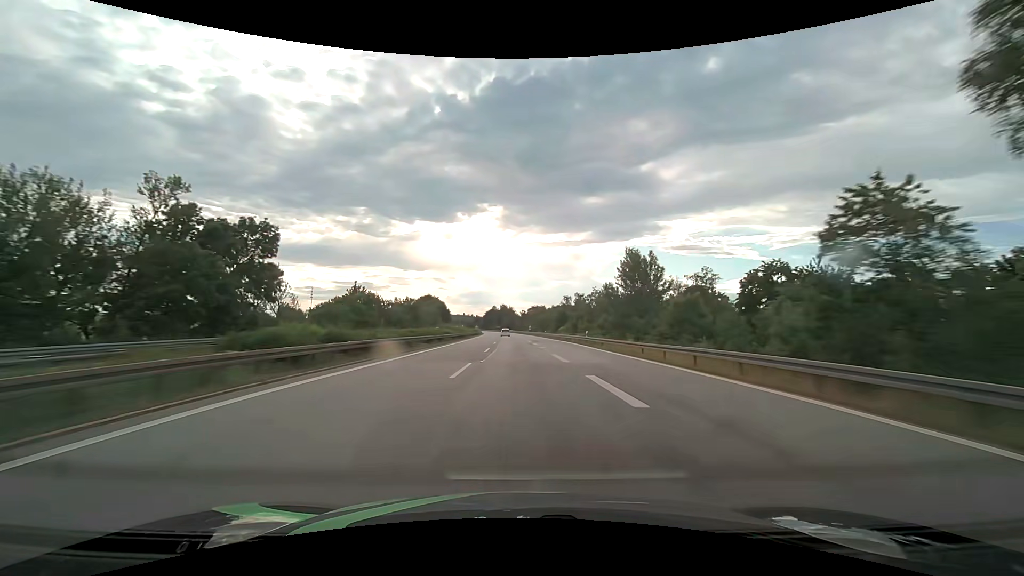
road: motorway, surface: asphalt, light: Day
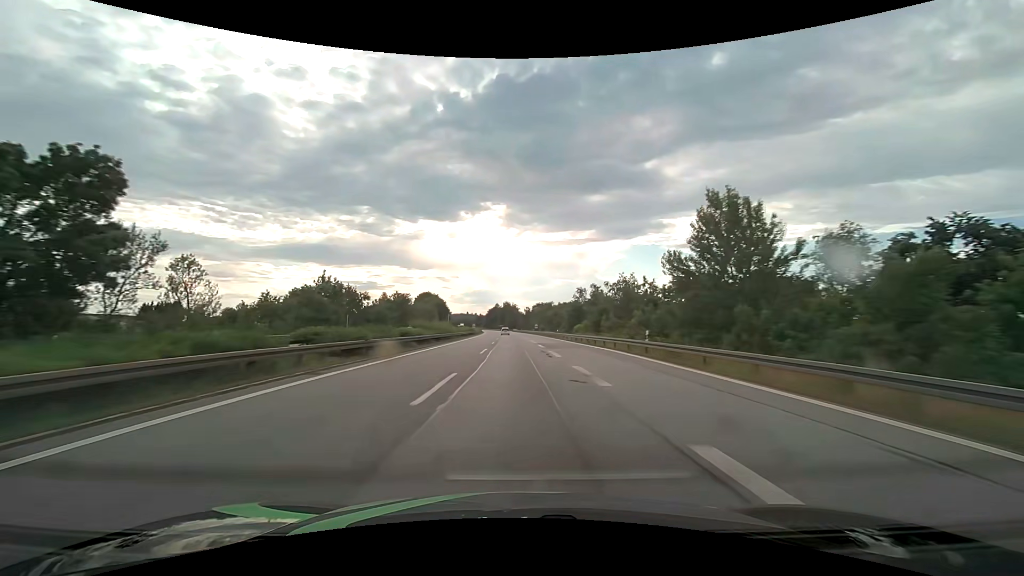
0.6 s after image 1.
(-0.1, +21.1) m; 0°
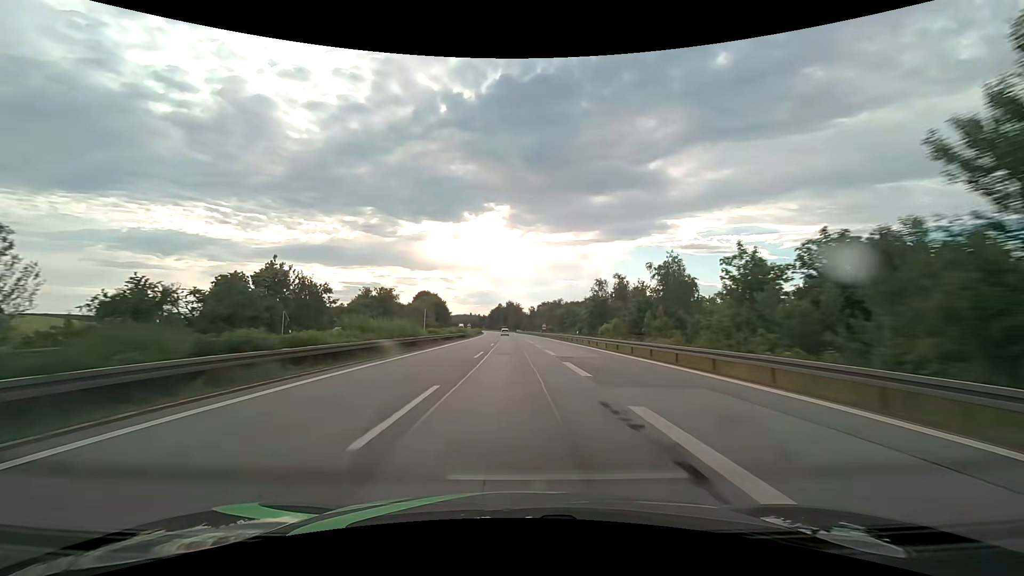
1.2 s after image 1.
(-0.1, +21.1) m; -1°
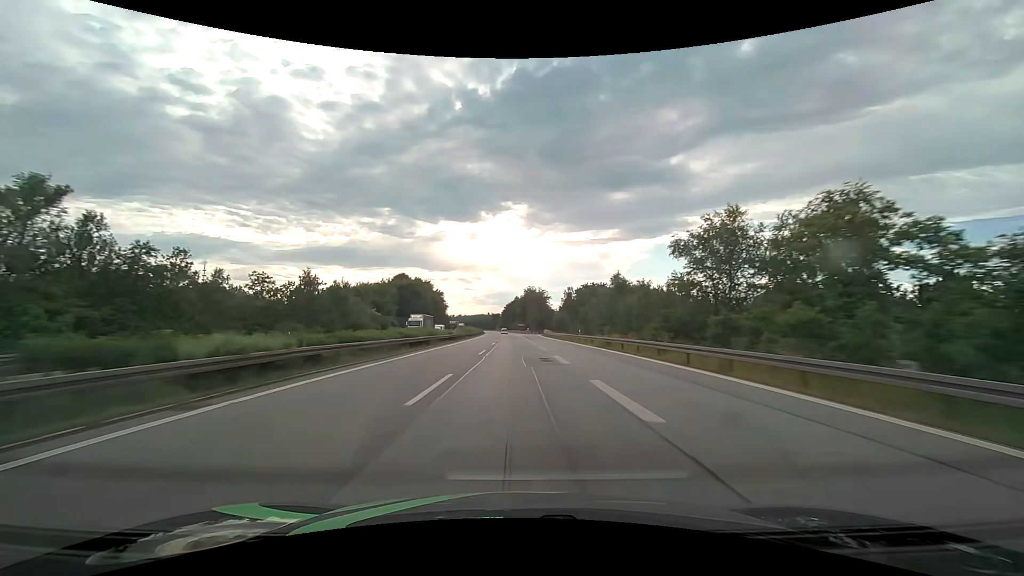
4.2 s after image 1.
(-1.8, +105.5) m; -2°
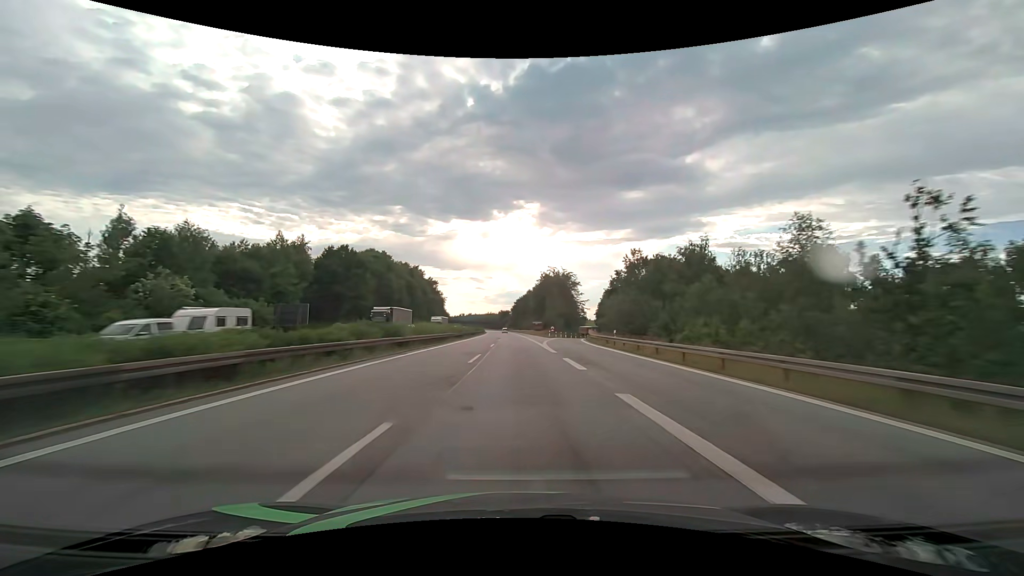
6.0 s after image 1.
(-0.9, +63.1) m; -1°
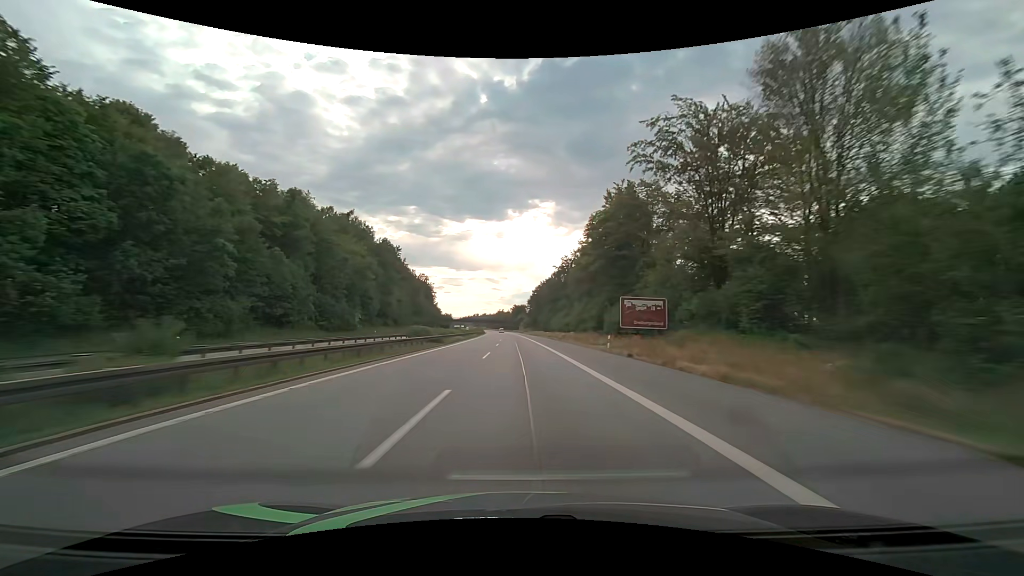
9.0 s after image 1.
(-1.7, +104.4) m; -2°
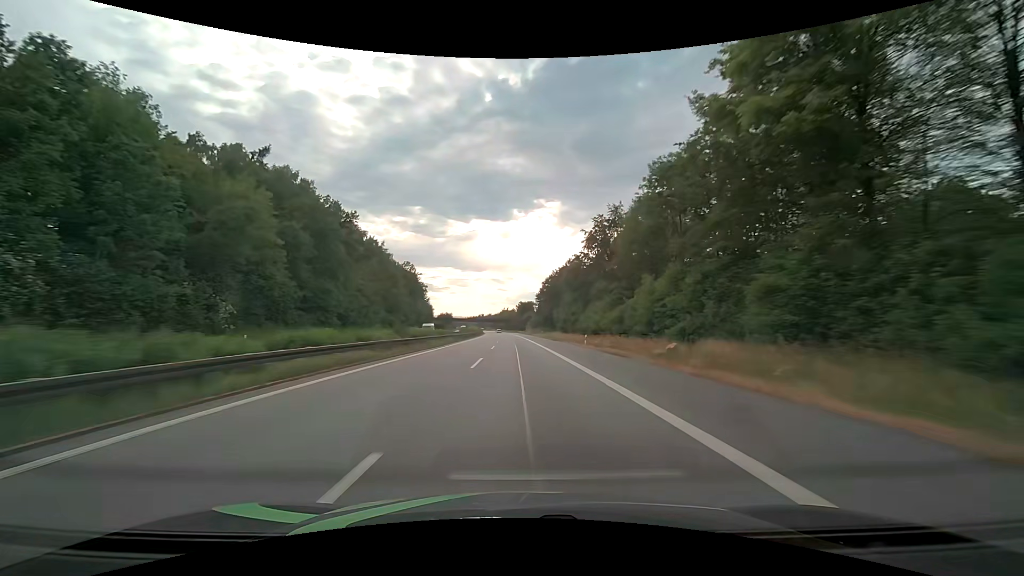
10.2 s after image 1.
(-0.2, +41.6) m; -1°
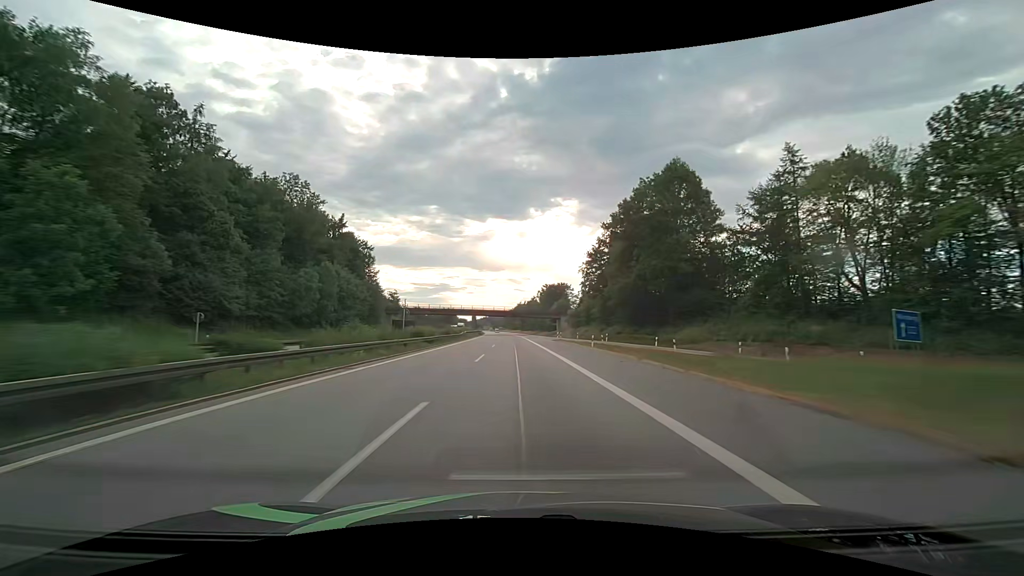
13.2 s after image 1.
(-2.0, +104.3) m; -2°
(0, +10) (0, +20) (0, +30) (0, +40) (-1, +50) (-1, +60) (-1, +70) (-1, +80) (-2, +90) (-2, +100) m
